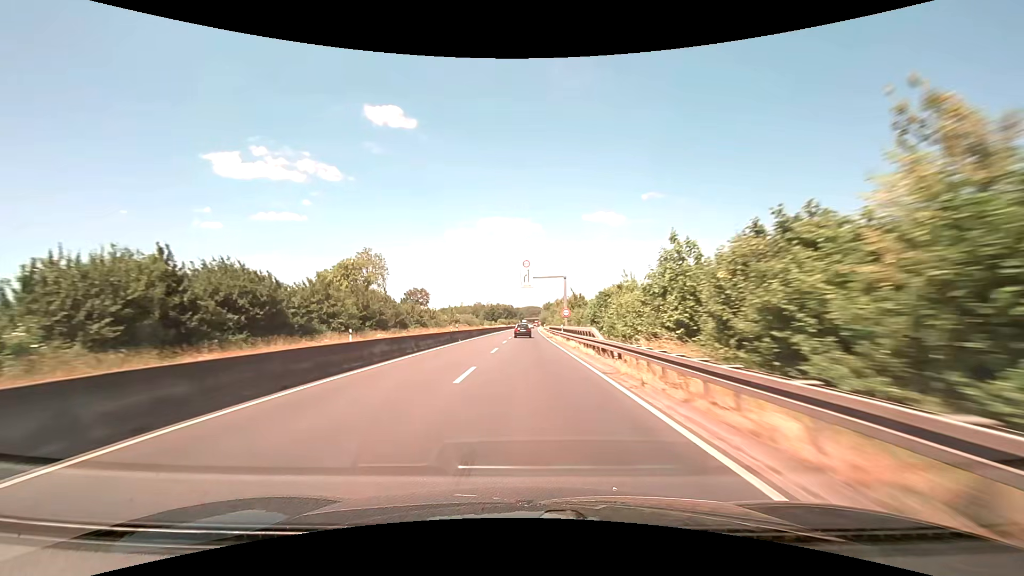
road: trunk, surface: asphalt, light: Day
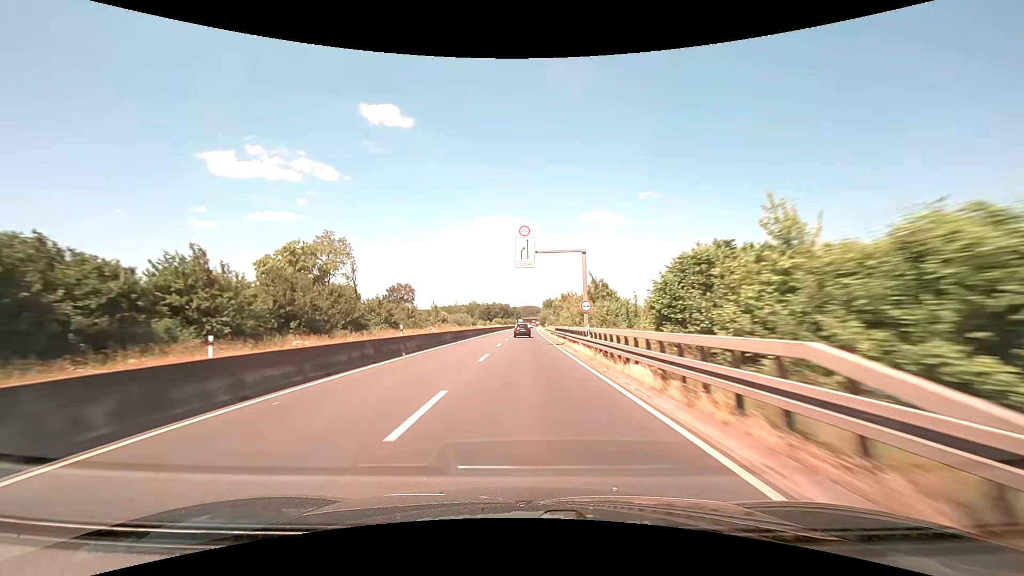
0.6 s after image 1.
(0.0, +17.5) m; 0°
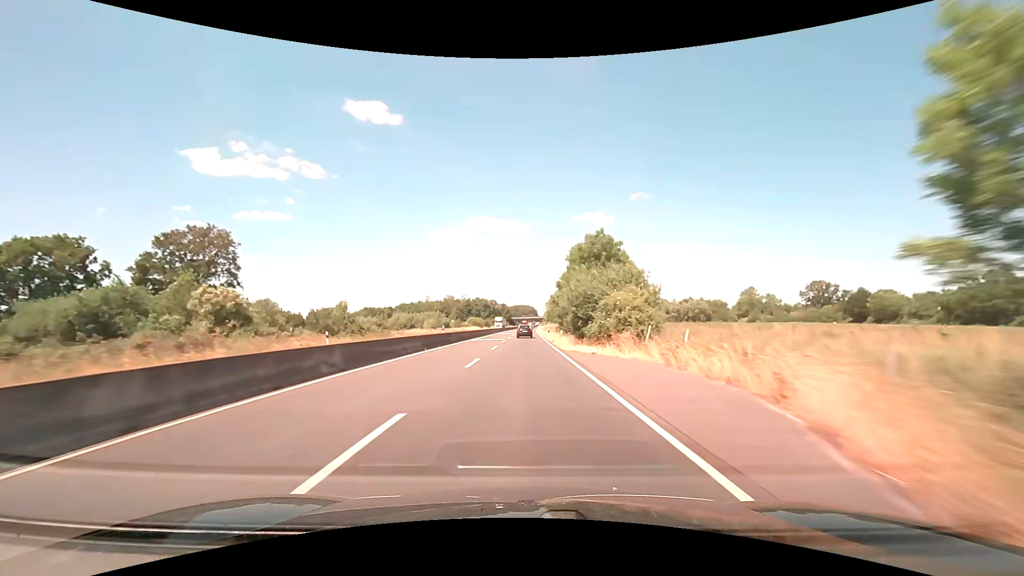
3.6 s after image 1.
(+0.8, +86.5) m; +1°
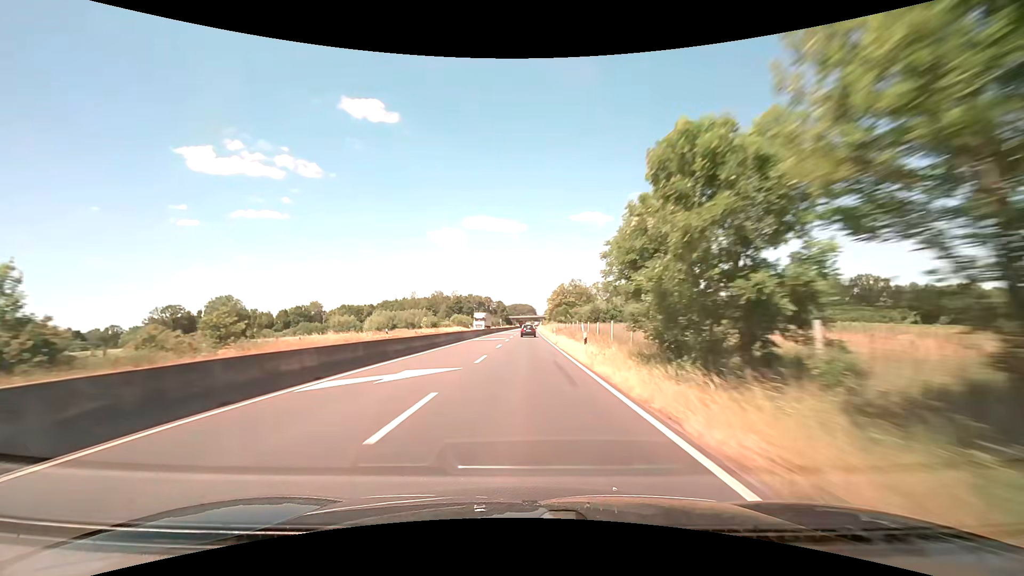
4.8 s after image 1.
(0.0, +34.1) m; 0°
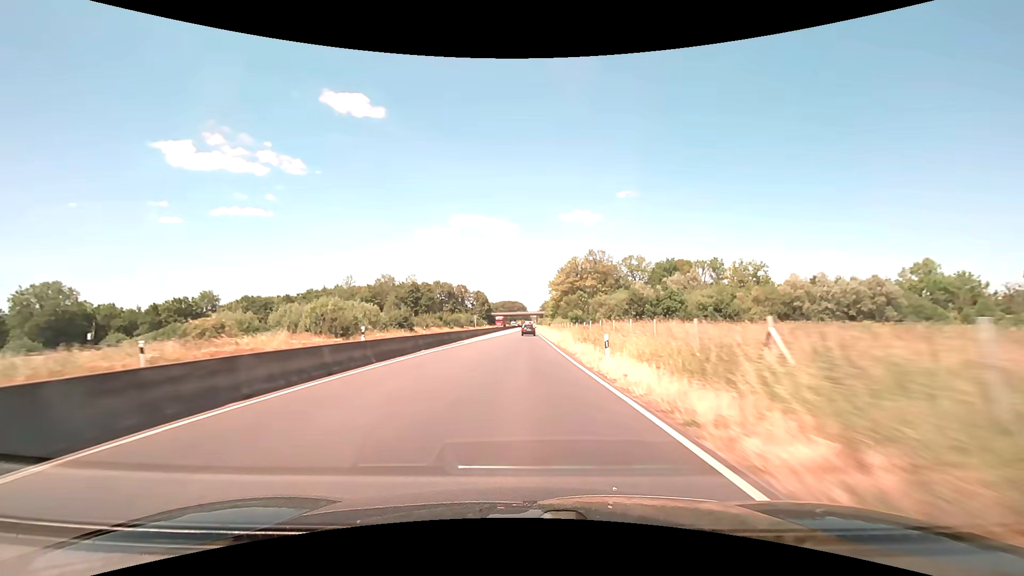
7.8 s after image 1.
(+0.9, +83.4) m; +1°
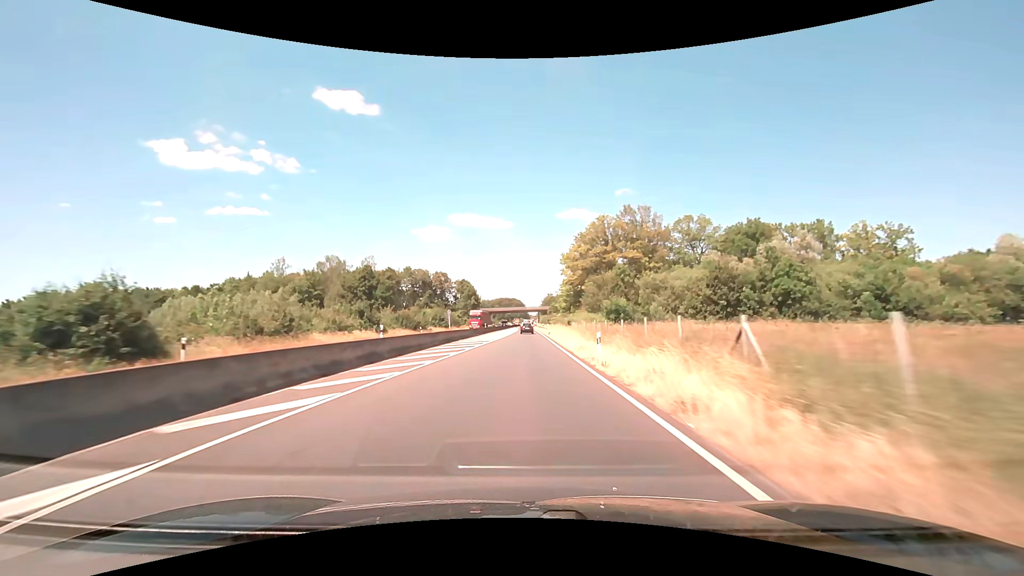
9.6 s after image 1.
(+0.1, +48.8) m; 0°
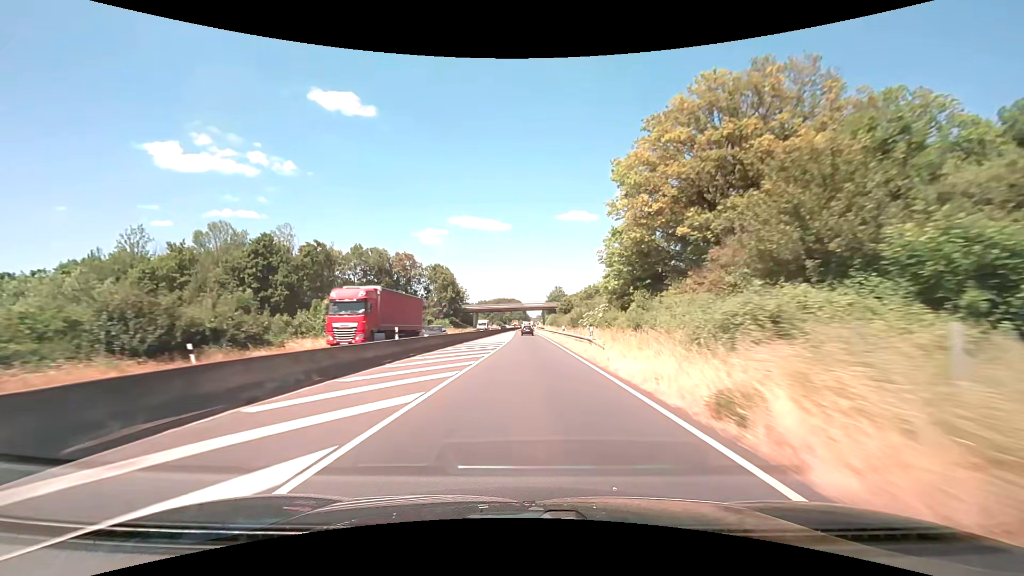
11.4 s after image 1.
(0.0, +48.0) m; 0°
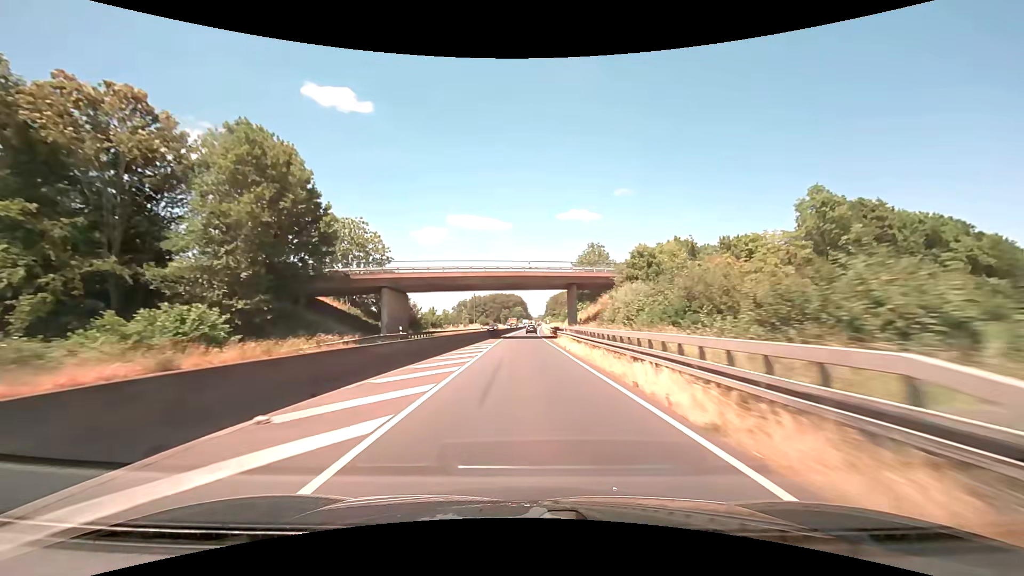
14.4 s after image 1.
(+0.1, +79.8) m; 0°
(0, +10) (0, +20) (0, +30) (0, +40) (0, +50) (0, +60) (+1, +70) (+1, +80) (+1, +90) (+1, +100) m
